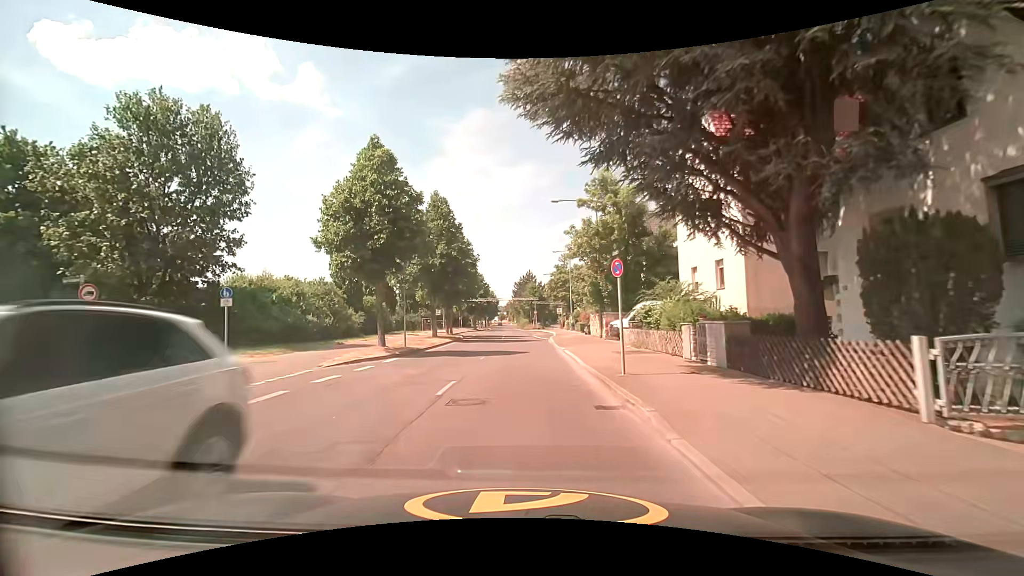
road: tertiary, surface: asphalt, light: Day
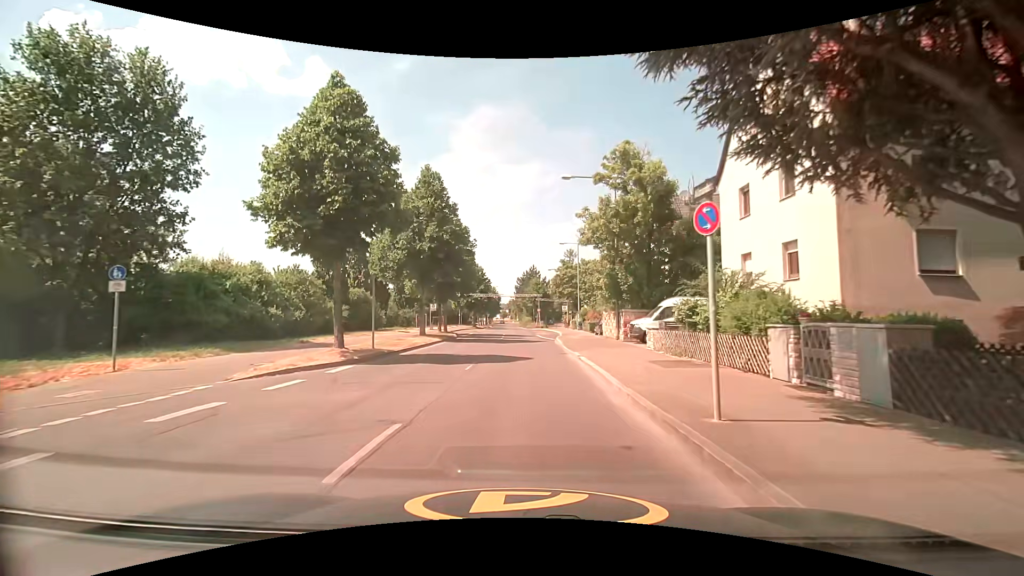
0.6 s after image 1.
(0.0, +5.5) m; 0°
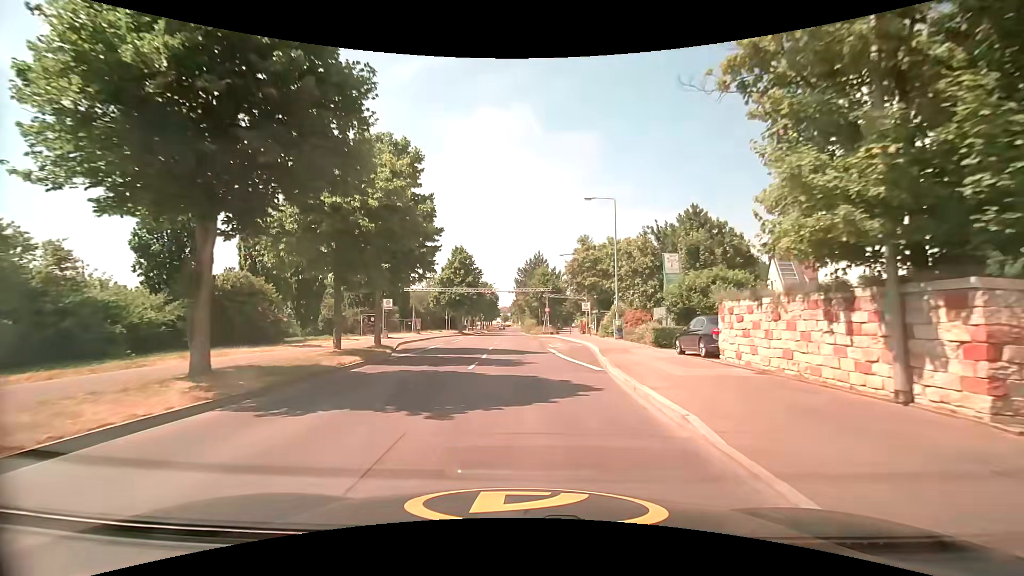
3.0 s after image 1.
(-0.1, +22.8) m; 0°
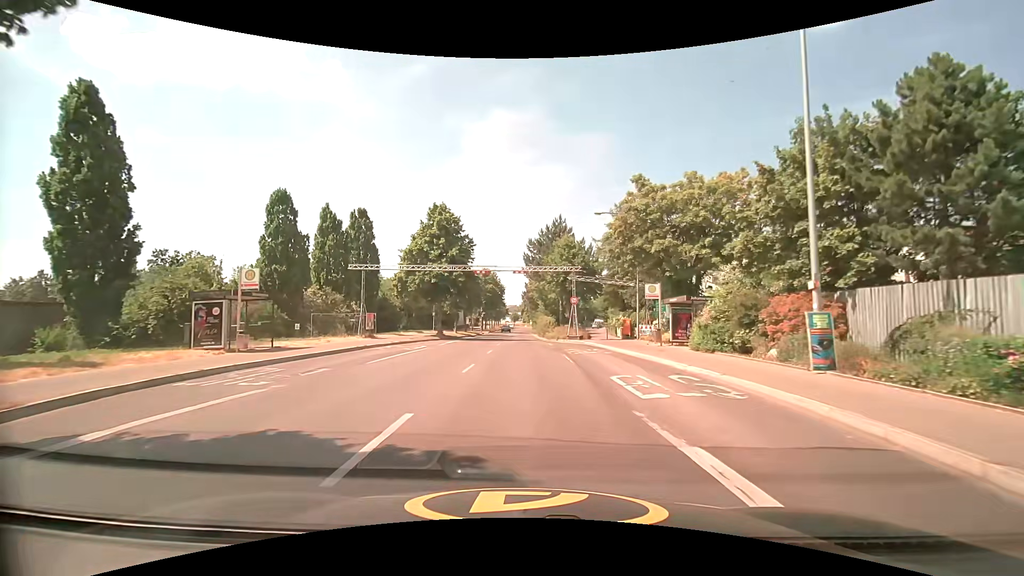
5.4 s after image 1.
(-0.3, +22.9) m; 0°
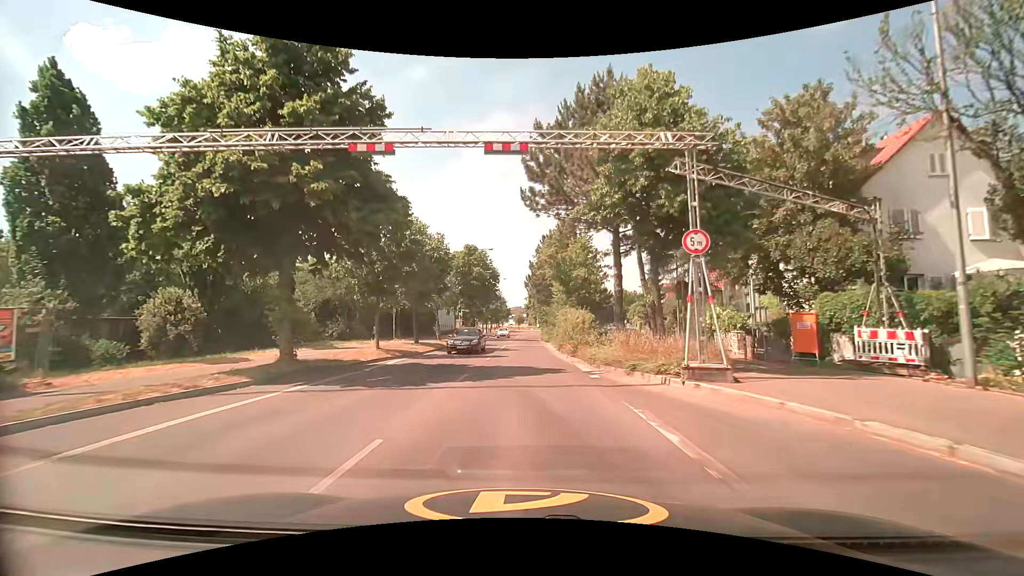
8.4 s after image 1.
(-0.4, +28.3) m; -1°
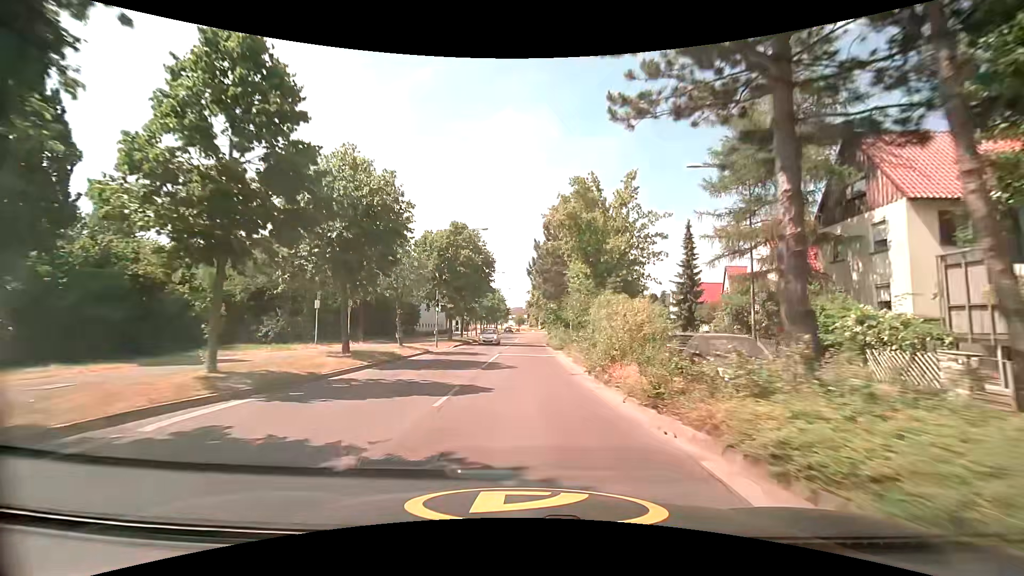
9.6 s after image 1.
(-0.2, +12.7) m; -1°
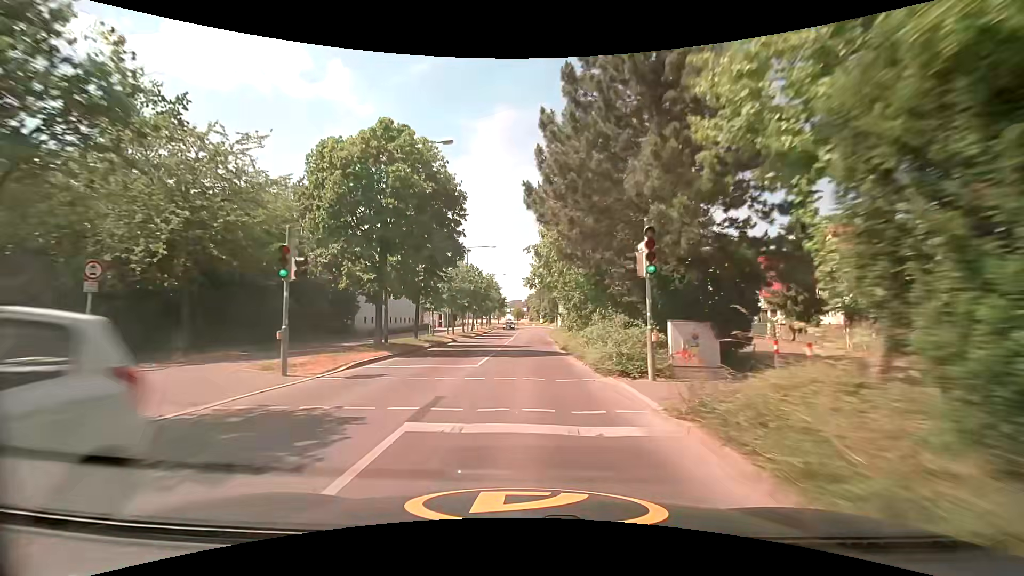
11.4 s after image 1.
(+0.1, +20.9) m; 0°
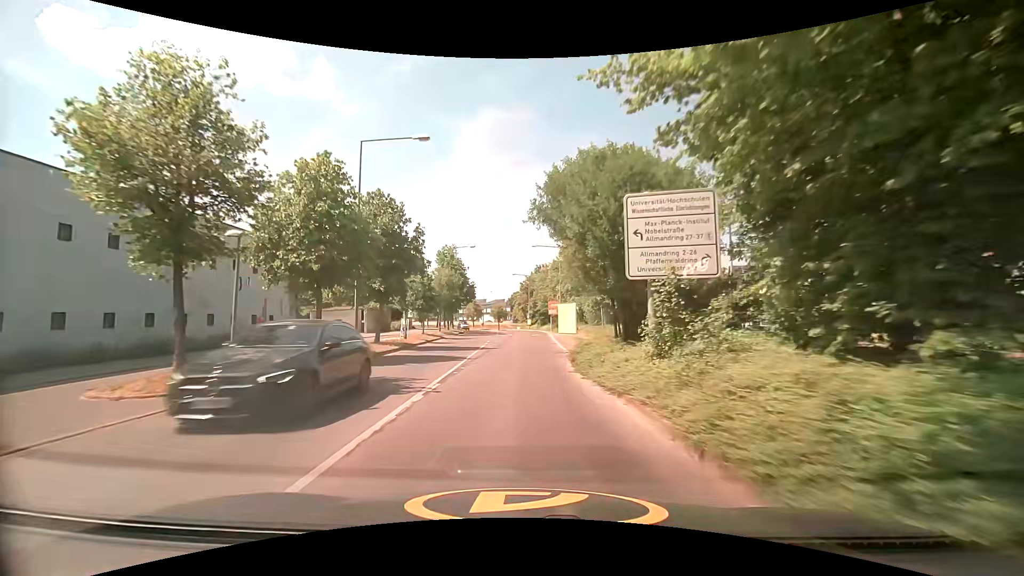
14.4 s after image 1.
(+0.4, +35.0) m; +2°
